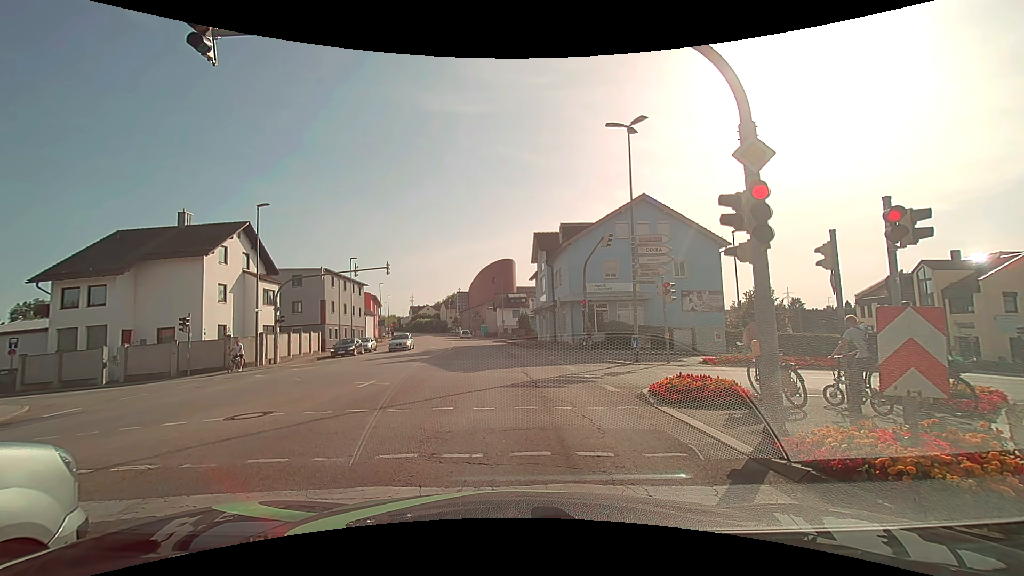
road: tertiary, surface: asphalt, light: Day
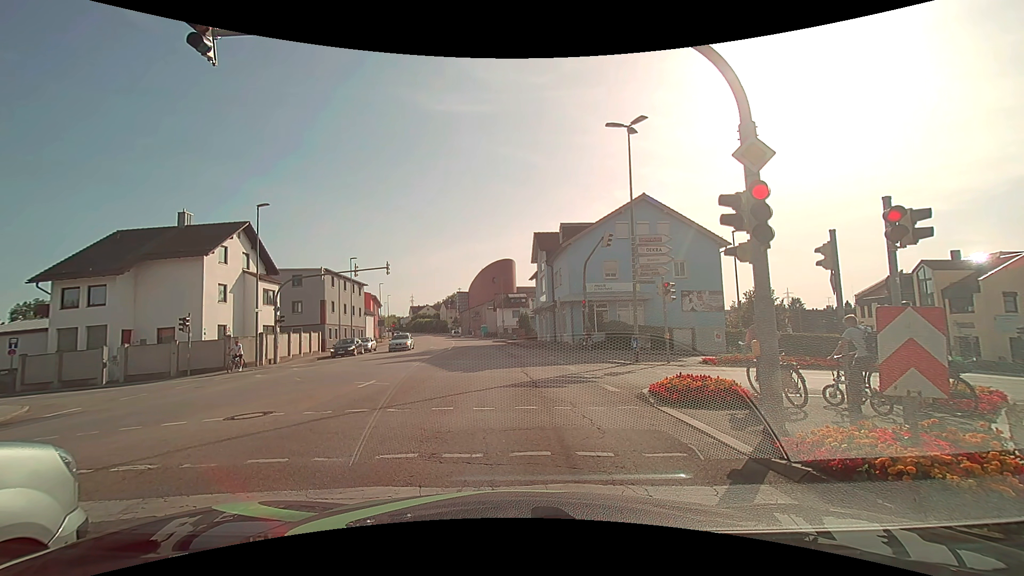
(0.0, 0.0) m; 0°
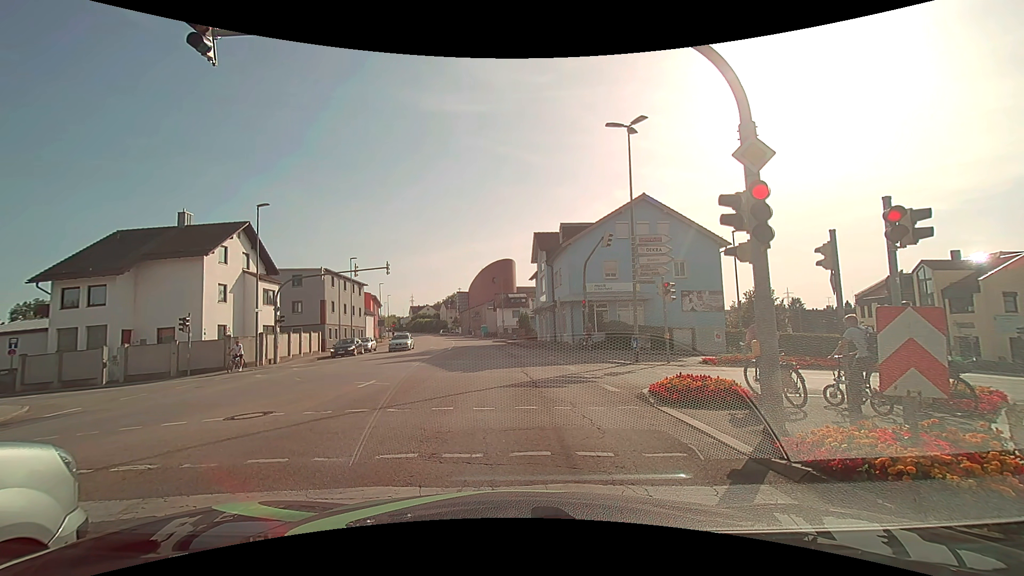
(0.0, 0.0) m; 0°
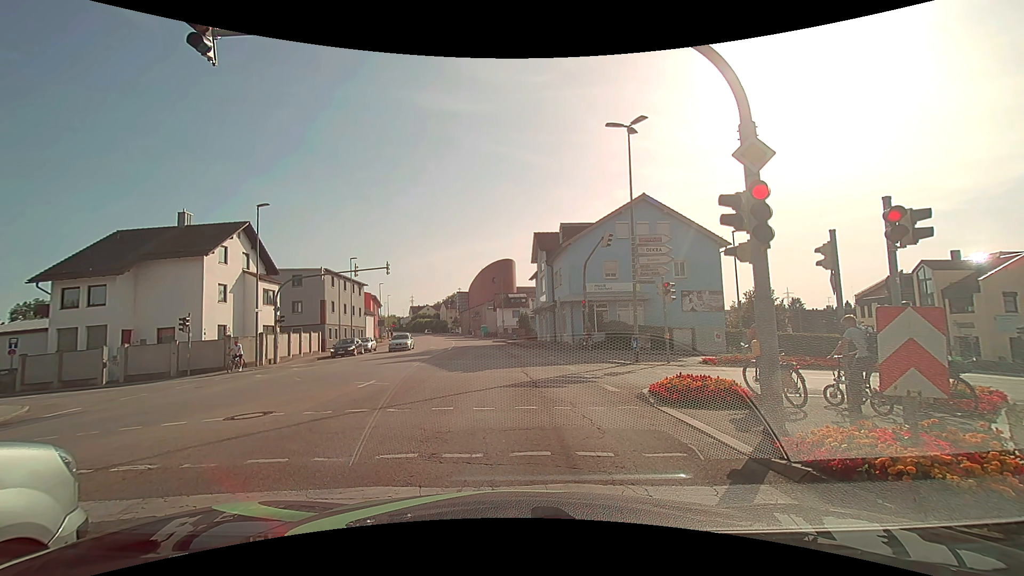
(0.0, 0.0) m; 0°
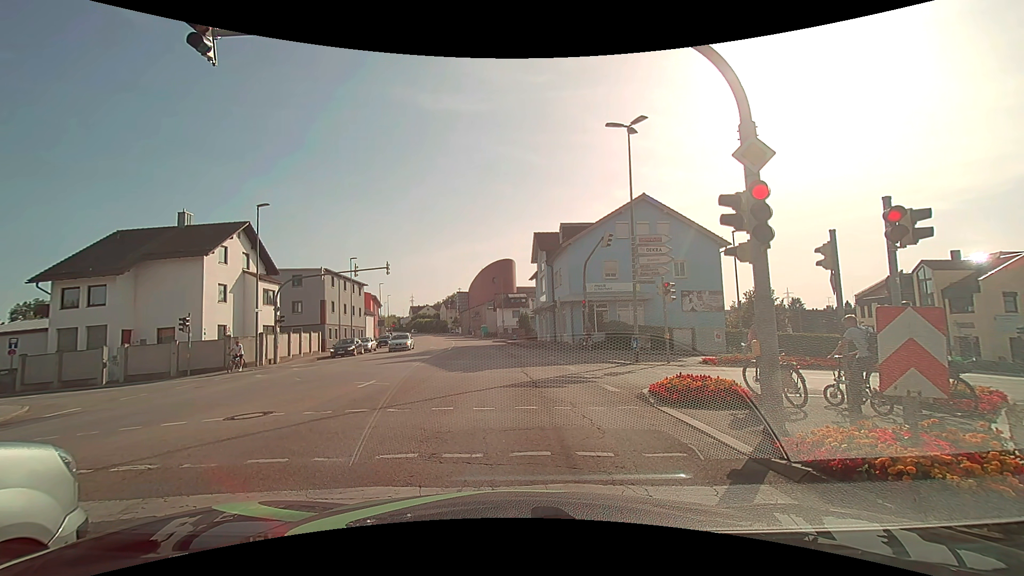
(0.0, 0.0) m; 0°
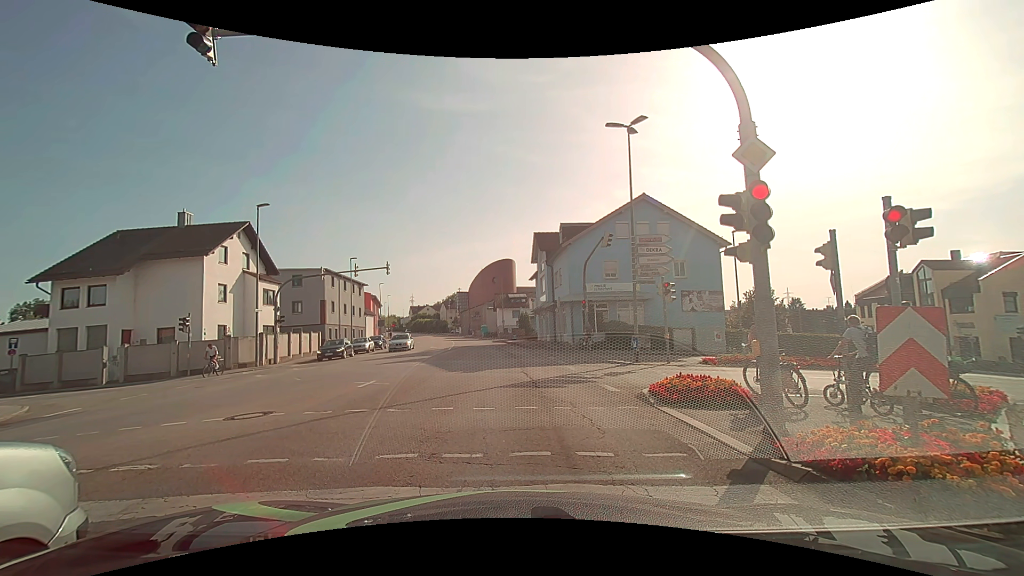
(0.0, 0.0) m; 0°
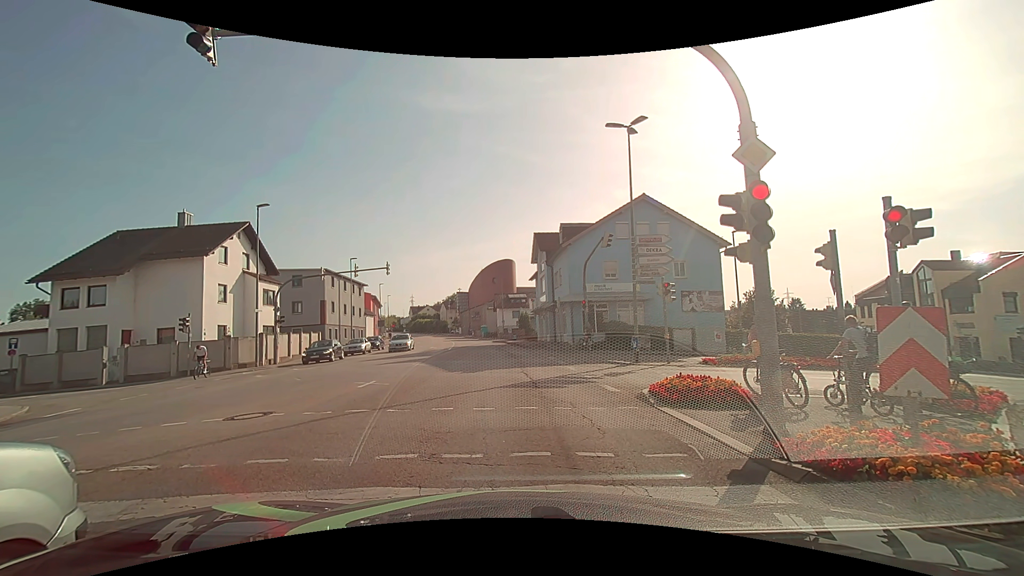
(0.0, 0.0) m; 0°
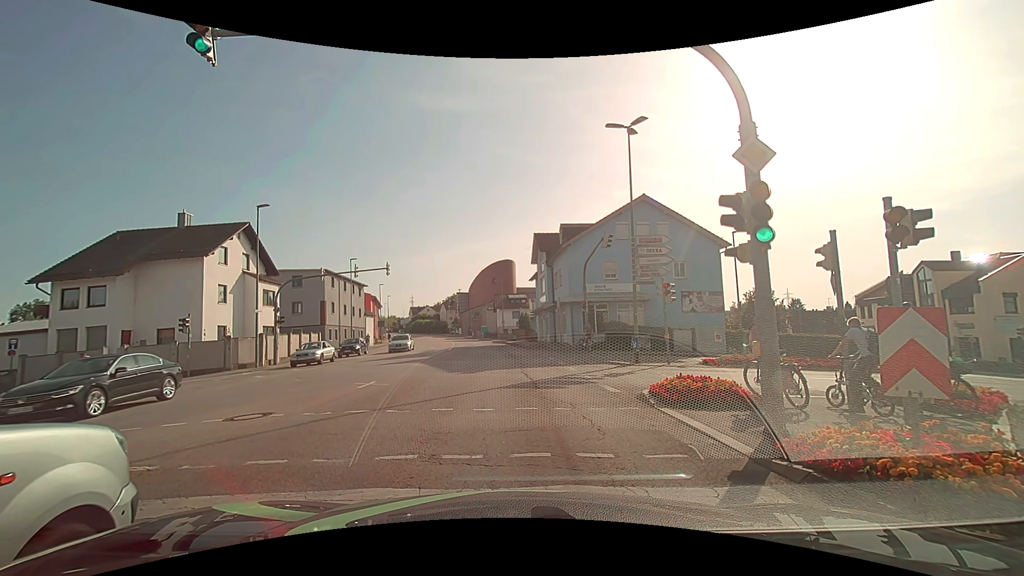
(0.0, 0.0) m; 0°
(0, +10) (0, +20) (-1, +30) (-2, +40) (-3, +50) (-5, +60) (-6, +70) (-8, +79) (-10, +89) (-12, +99) m
